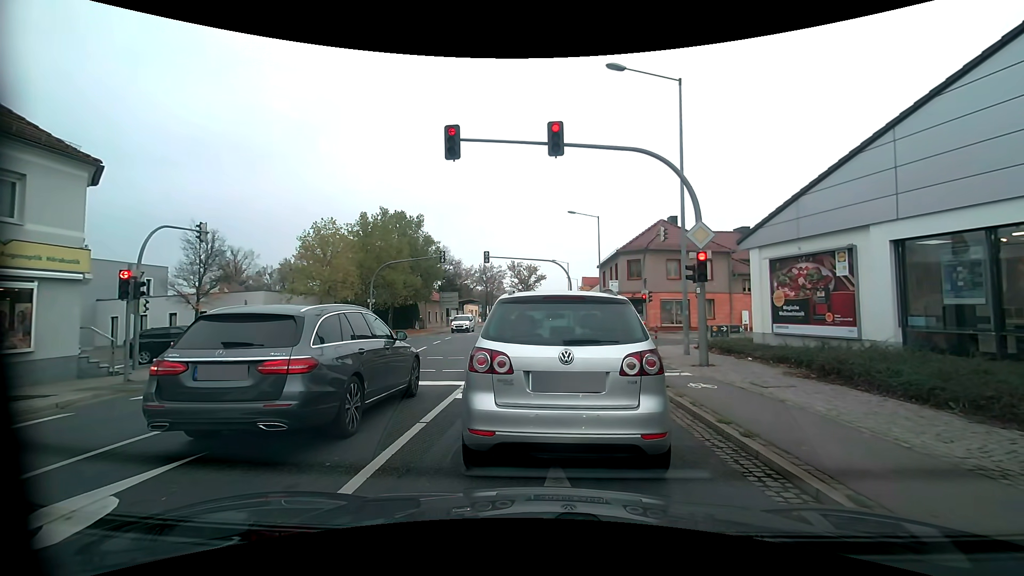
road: primary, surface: asphalt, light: Day
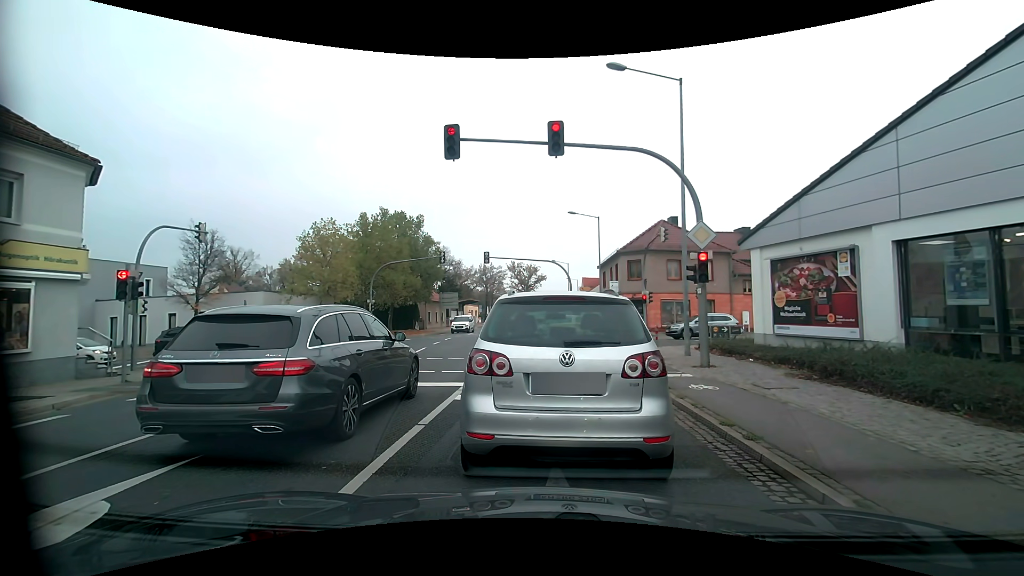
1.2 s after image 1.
(0.0, +0.1) m; 0°
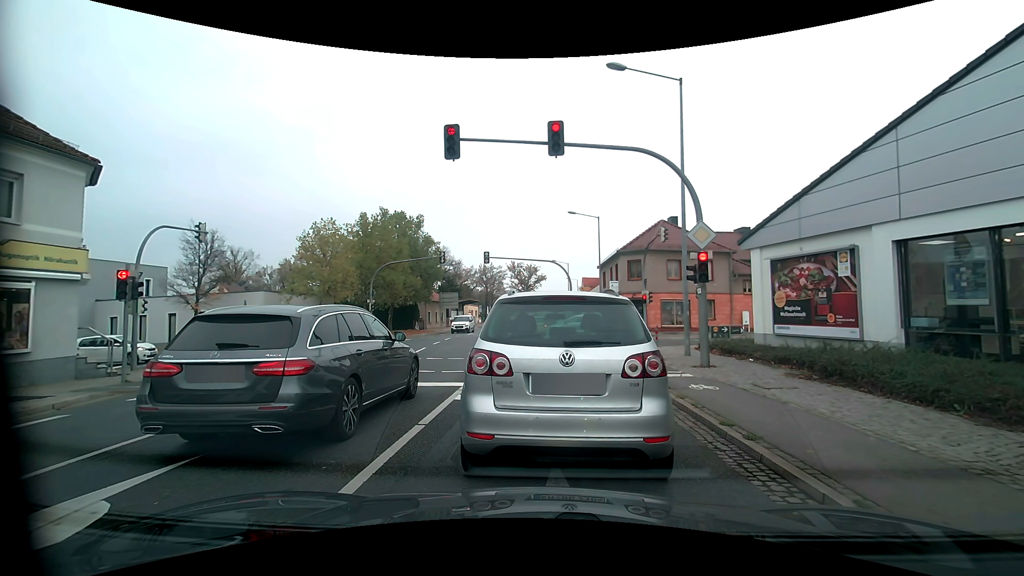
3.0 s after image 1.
(0.0, 0.0) m; 0°
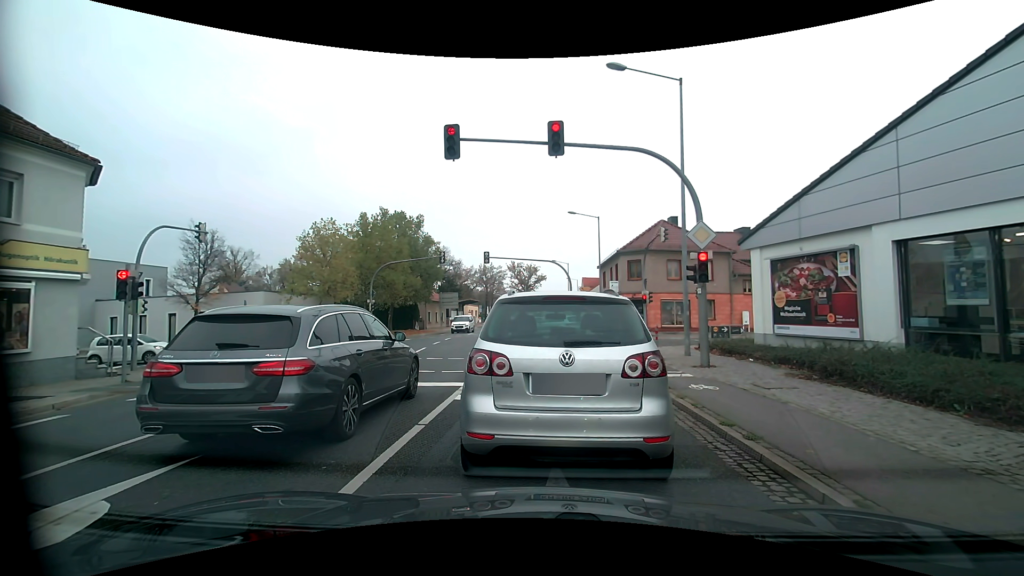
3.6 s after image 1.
(0.0, 0.0) m; 0°
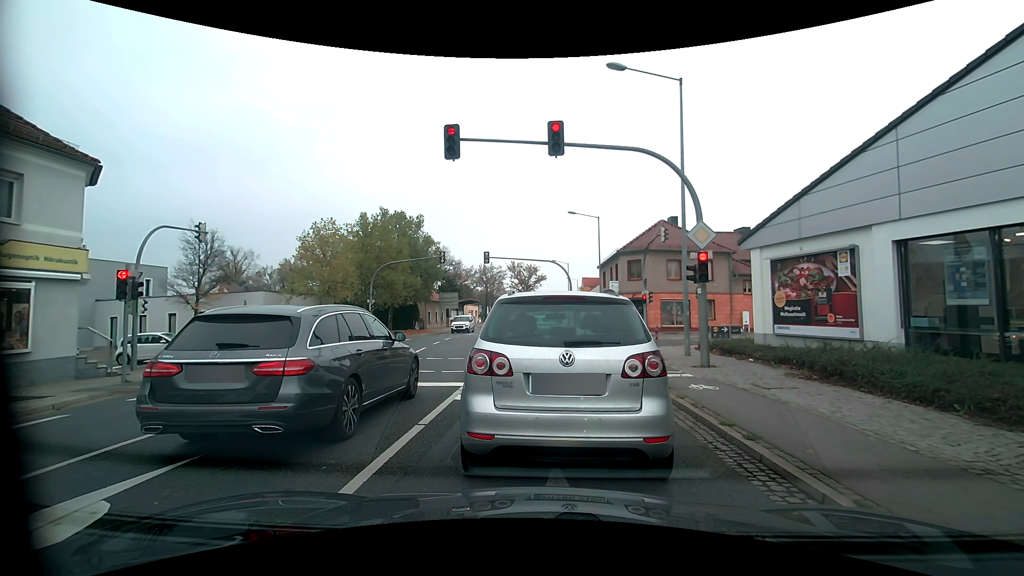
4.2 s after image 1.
(0.0, 0.0) m; 0°
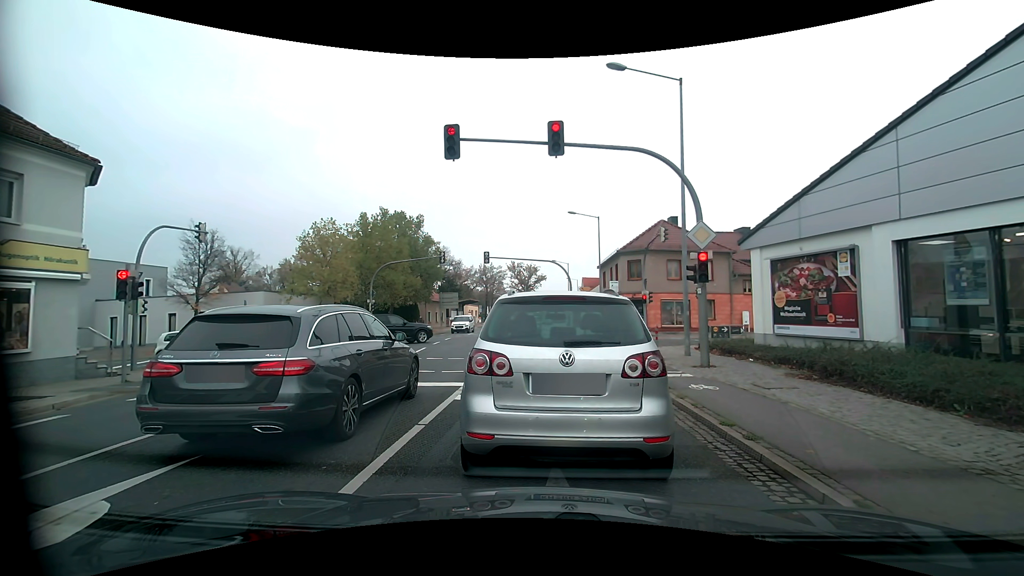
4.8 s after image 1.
(0.0, 0.0) m; 0°
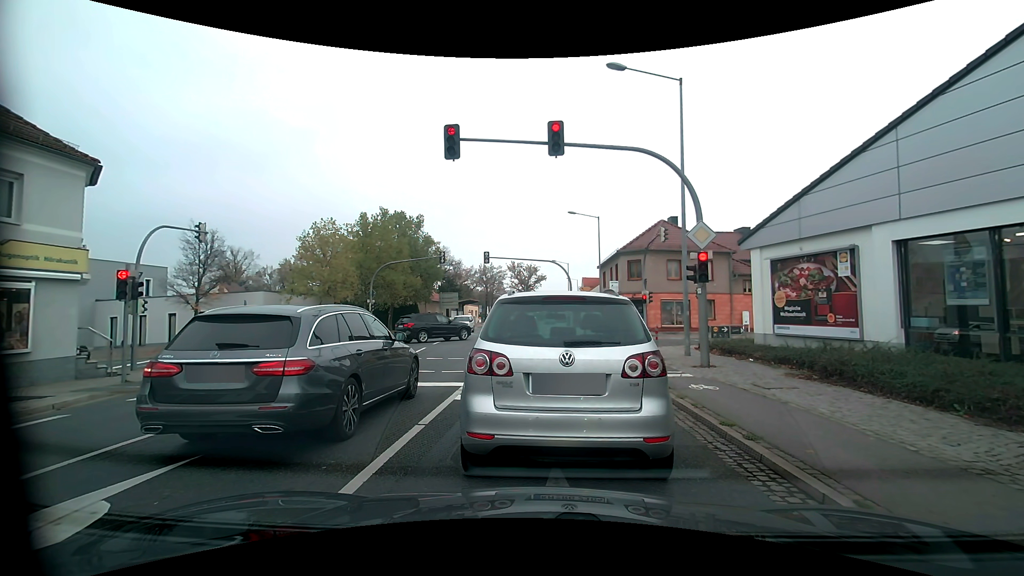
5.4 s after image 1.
(0.0, 0.0) m; 0°
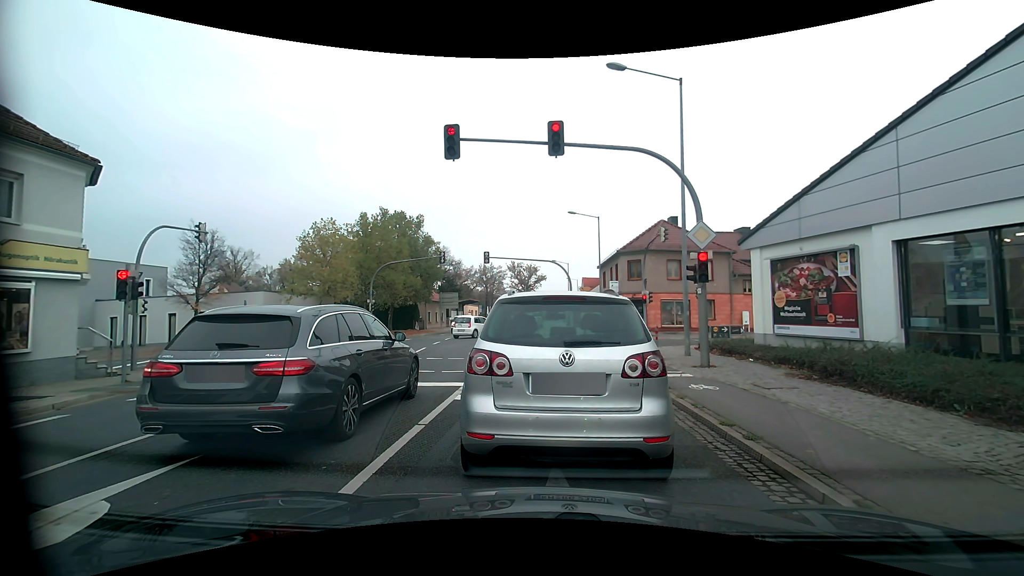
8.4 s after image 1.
(0.0, 0.0) m; 0°
(0, +10) (0, +20) (0, +30) (0, +40) (0, +50) (0, +60) (+1, +70) (+2, +80) (+3, +90) (+4, +100) m
